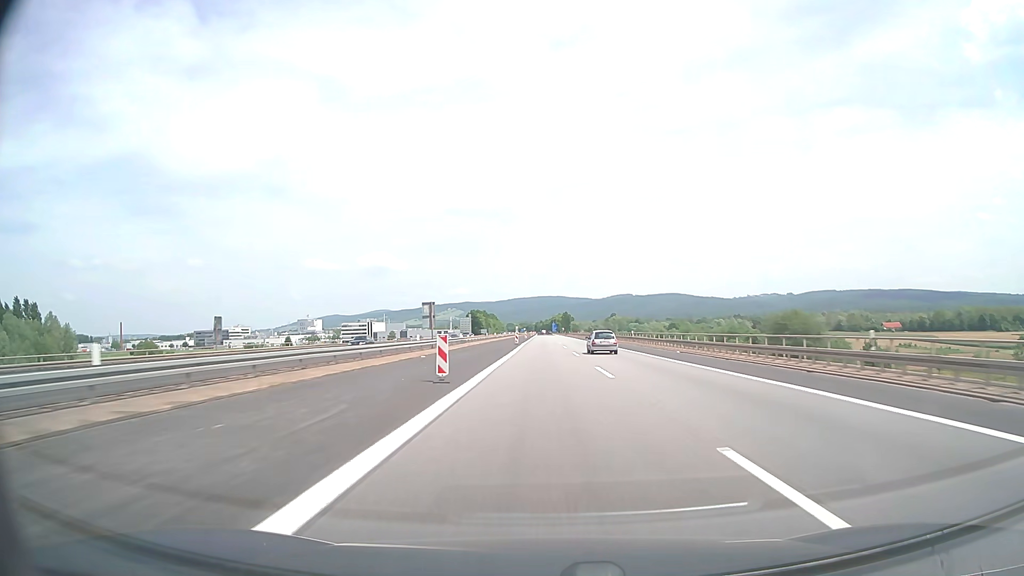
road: motorway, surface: asphalt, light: Day
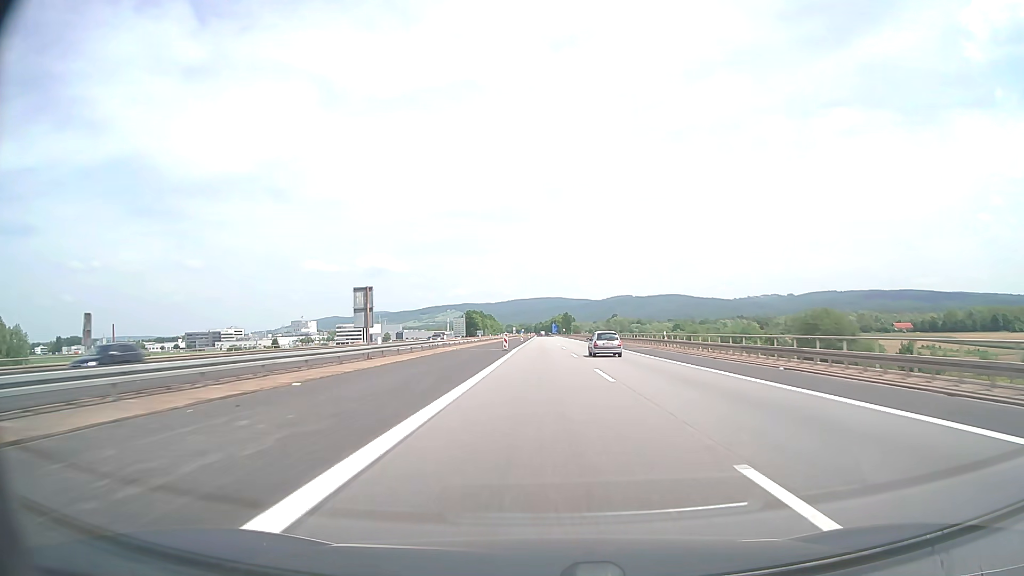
(0.0, +19.0) m; 0°
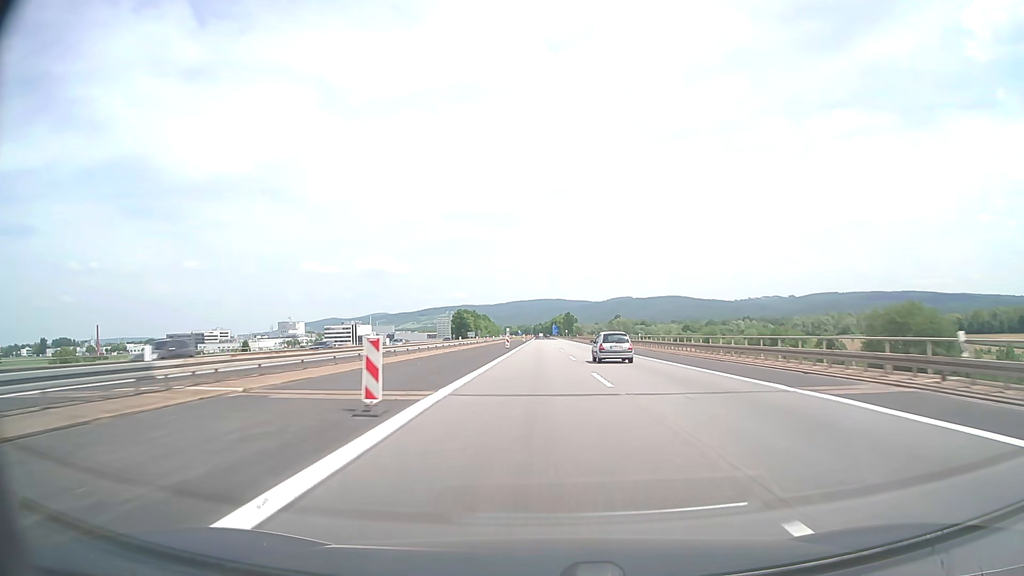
(0.0, +38.0) m; 0°
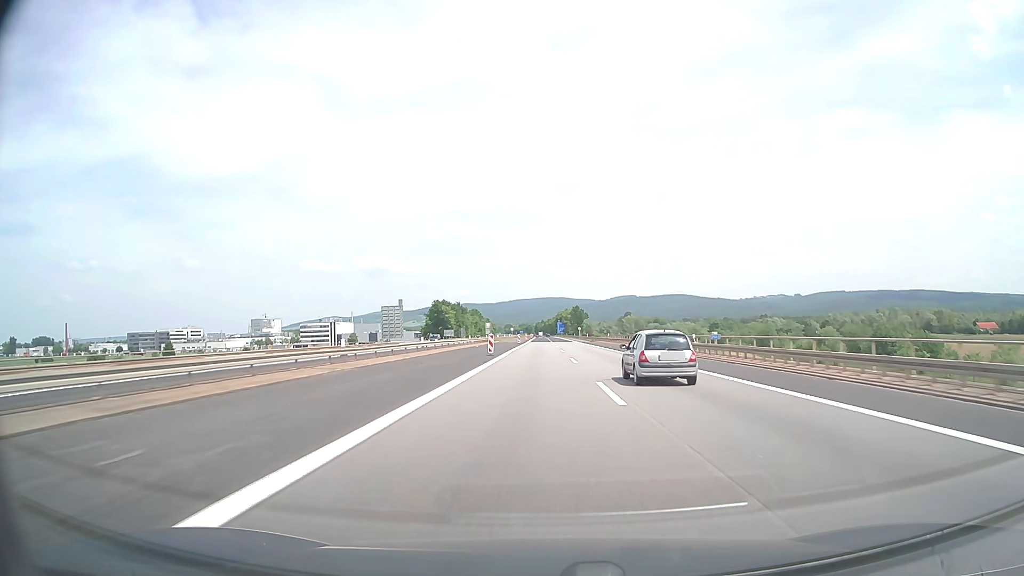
(-0.2, +76.0) m; 0°
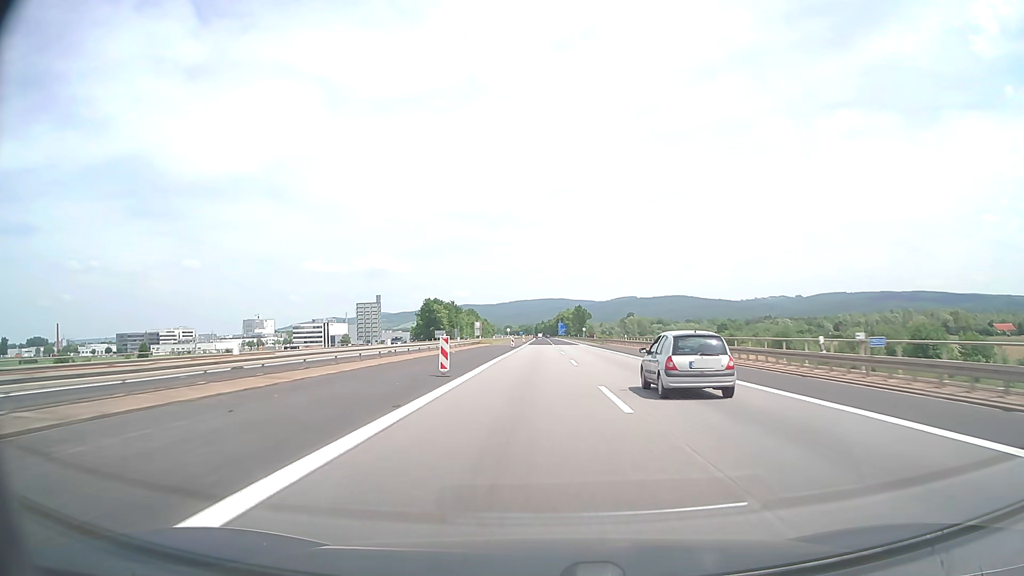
(0.0, +19.0) m; 0°
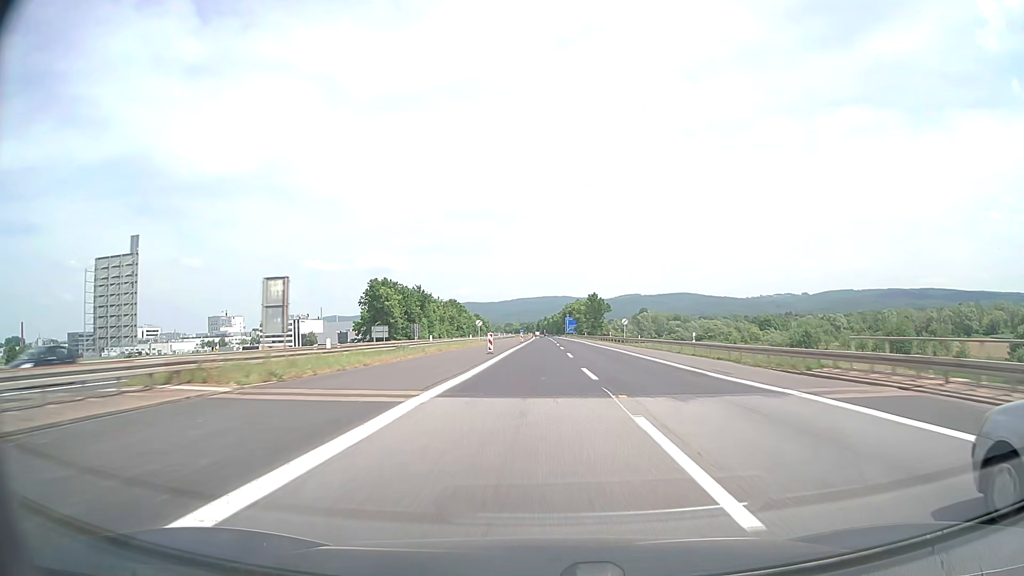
(0.0, +76.1) m; 0°
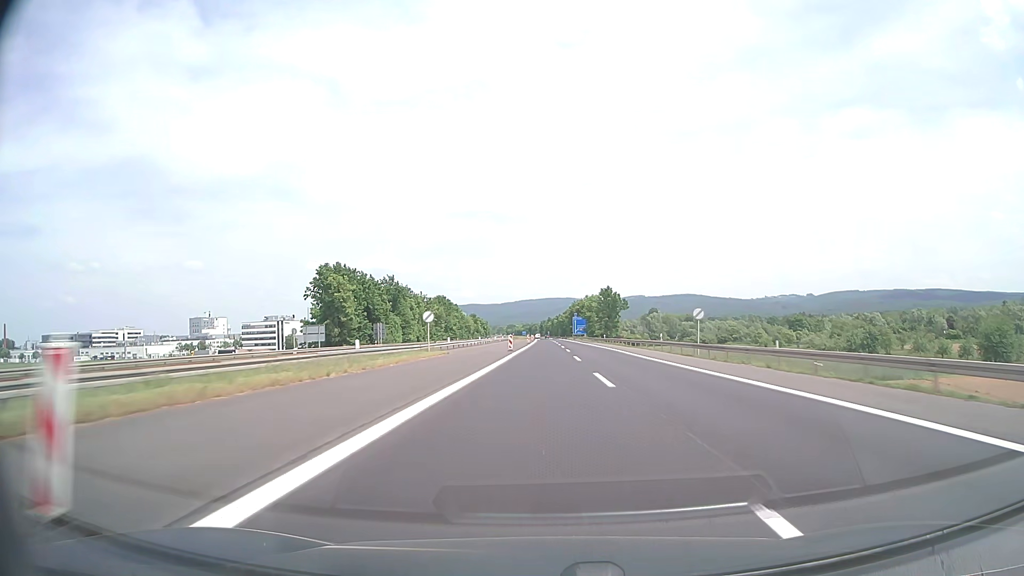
(-0.1, +38.0) m; 0°
(0, +10) (0, +20) (0, +30) (0, +40) (0, +50) (0, +60) (0, +70) (+1, +80) (+1, +90) (+1, +100) m
